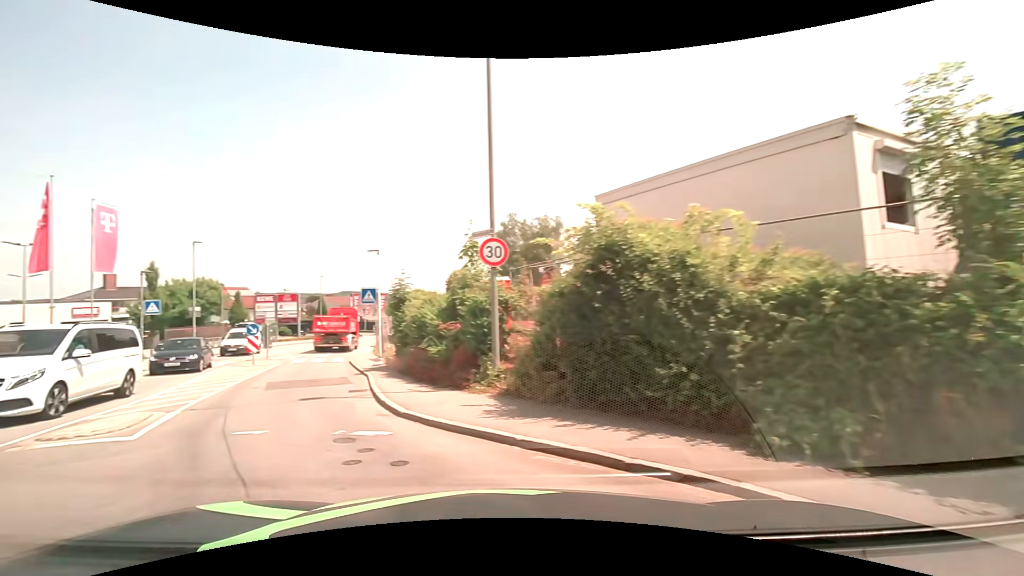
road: tertiary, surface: asphalt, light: Day
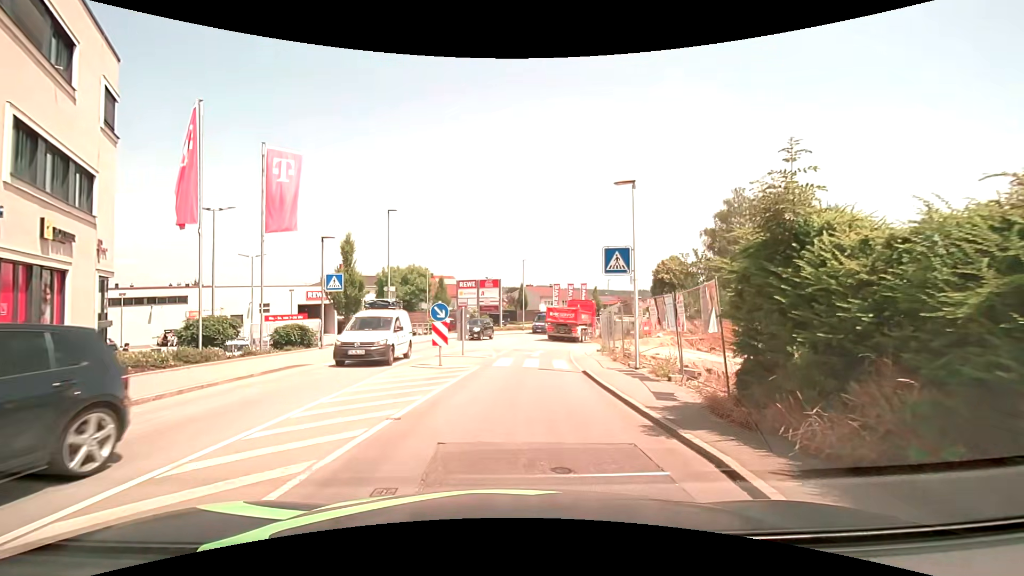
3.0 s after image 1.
(-3.8, +10.7) m; -21°
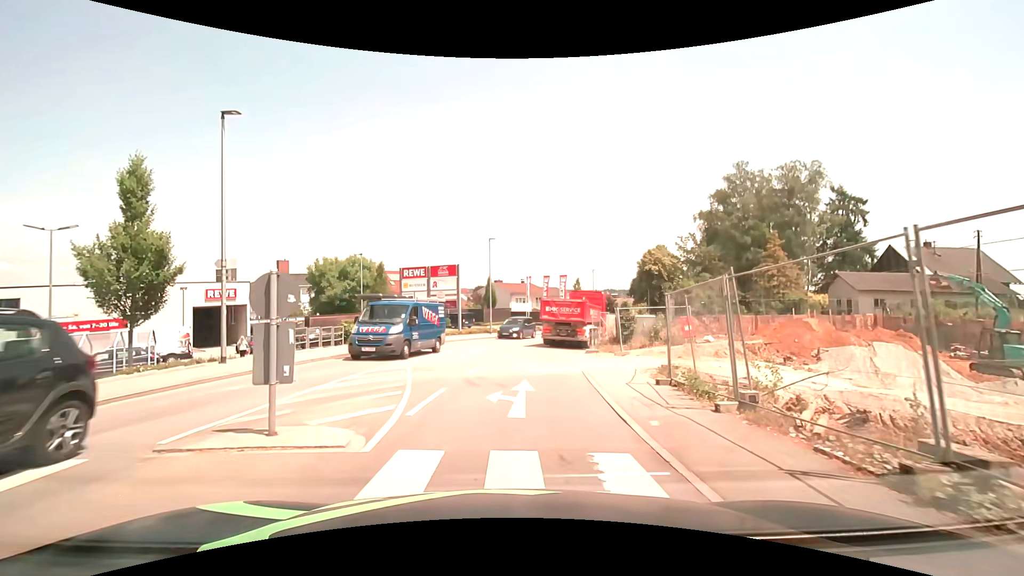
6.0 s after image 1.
(+0.3, +14.8) m; +3°
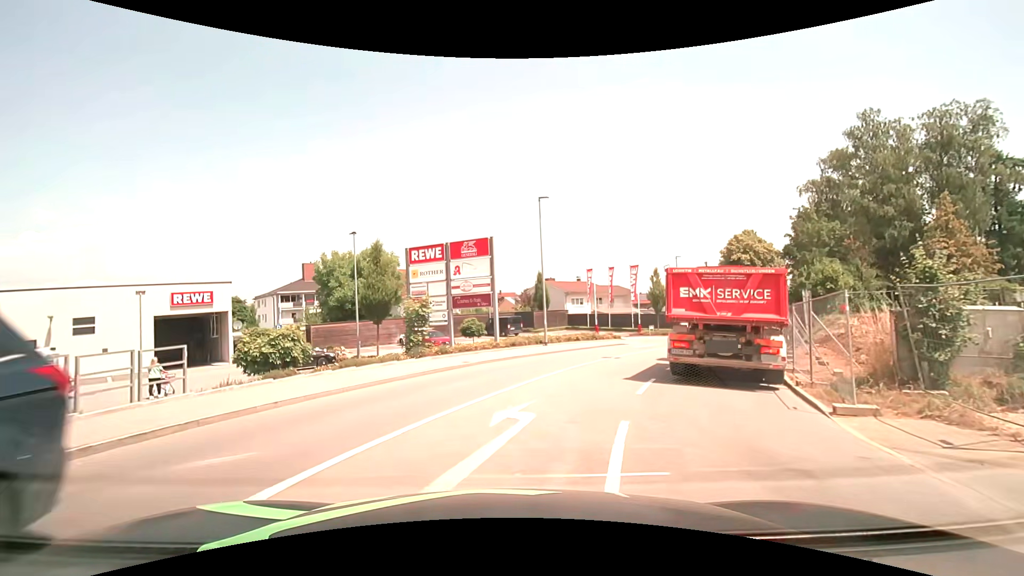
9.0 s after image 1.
(-0.6, +15.2) m; -5°
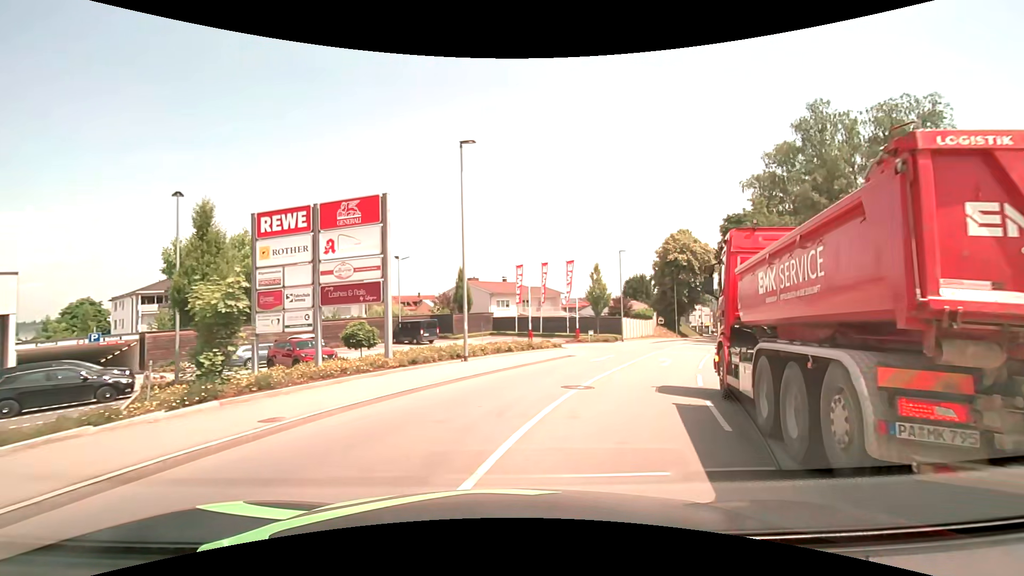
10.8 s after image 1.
(+0.3, +9.0) m; +8°
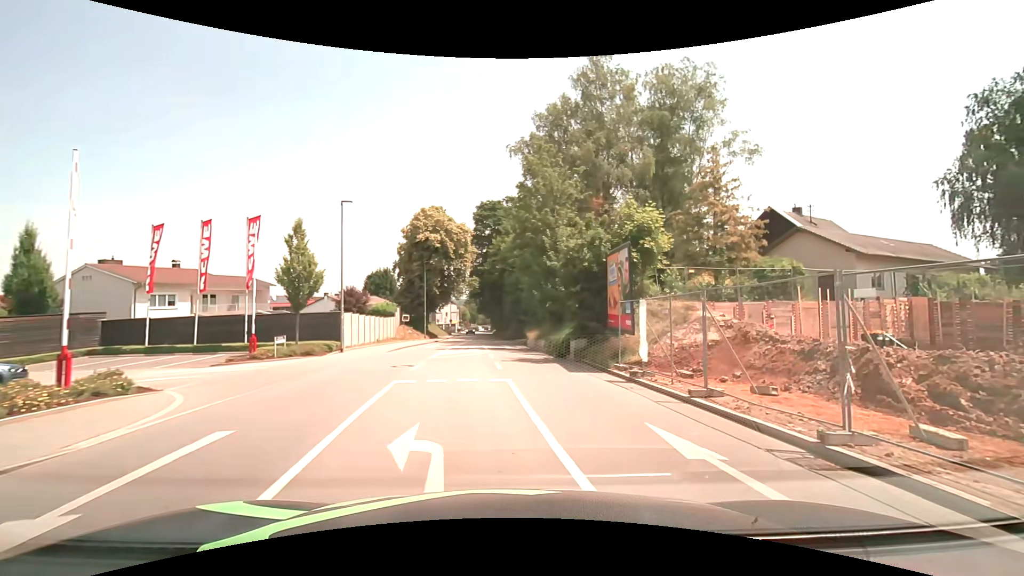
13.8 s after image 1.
(+4.4, +17.2) m; +28°
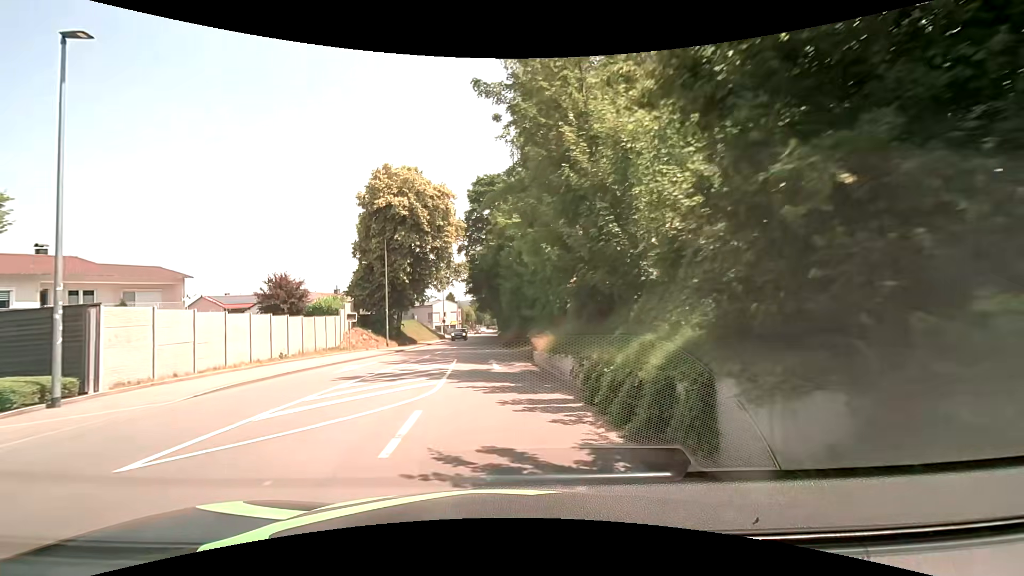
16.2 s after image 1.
(+1.1, +16.4) m; 0°
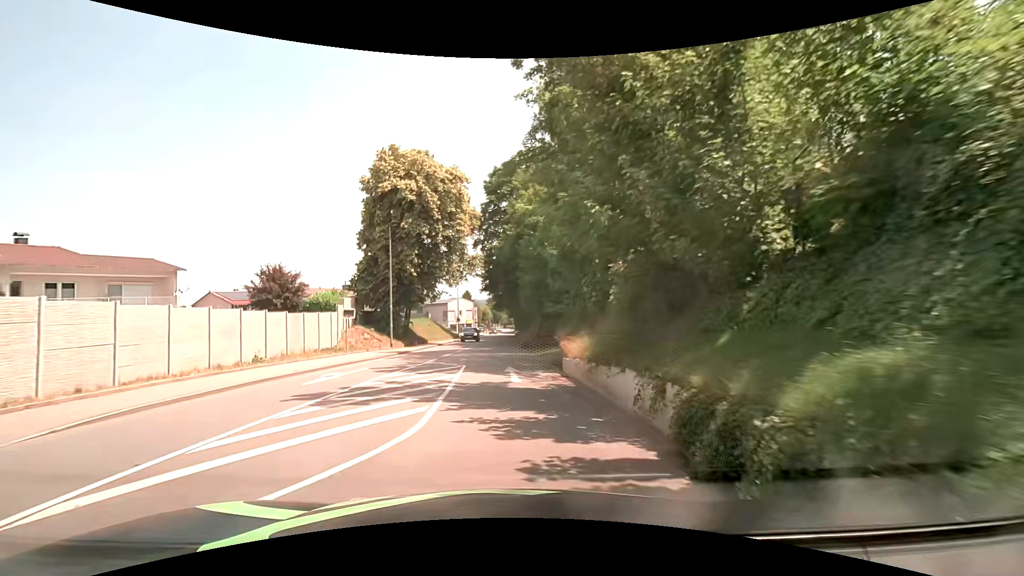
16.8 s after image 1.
(-0.1, +4.3) m; -2°
(0, +10) (0, +20) (-1, +30) (-1, +40) (-1, +50) (-1, +60) (-1, +70) (-1, +80) (-1, +90) (-1, +100) m
